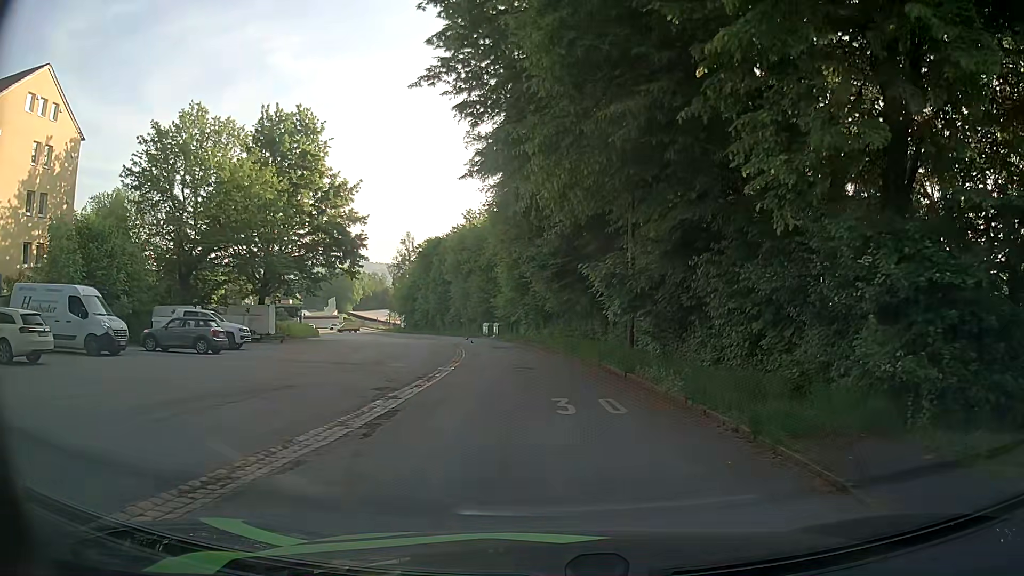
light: Day
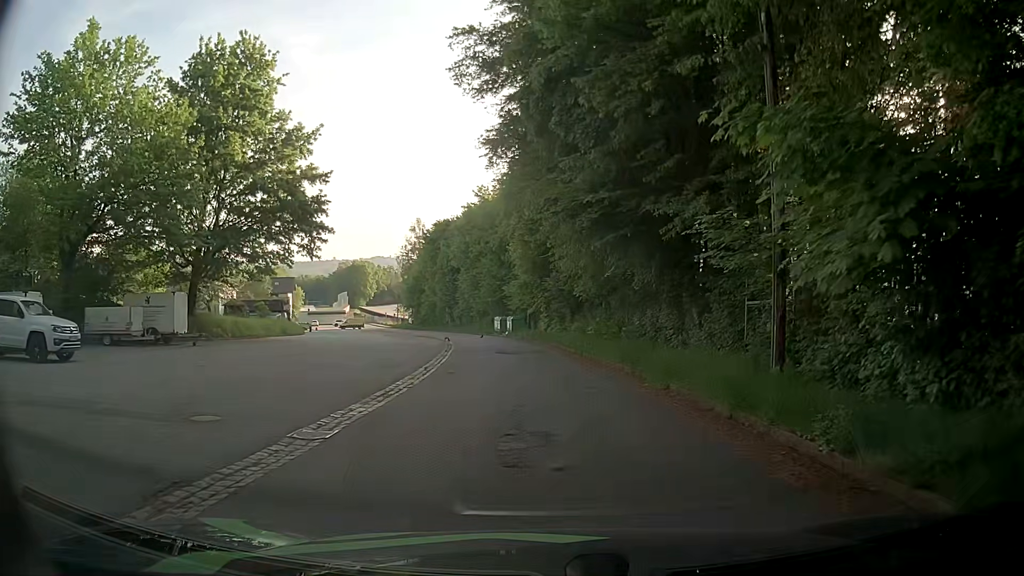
(-0.3, +15.2) m; -1°
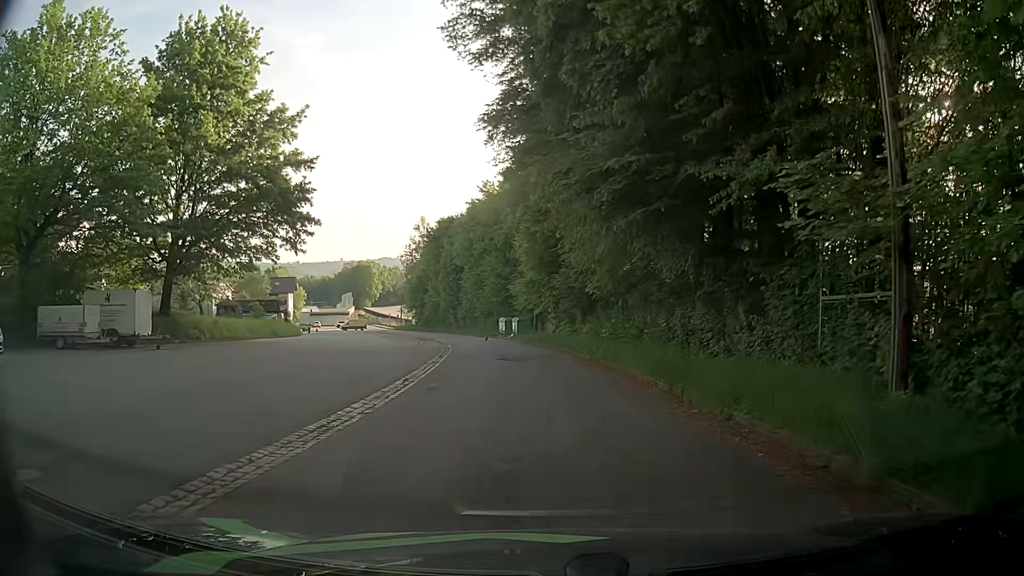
(0.0, +4.1) m; -1°
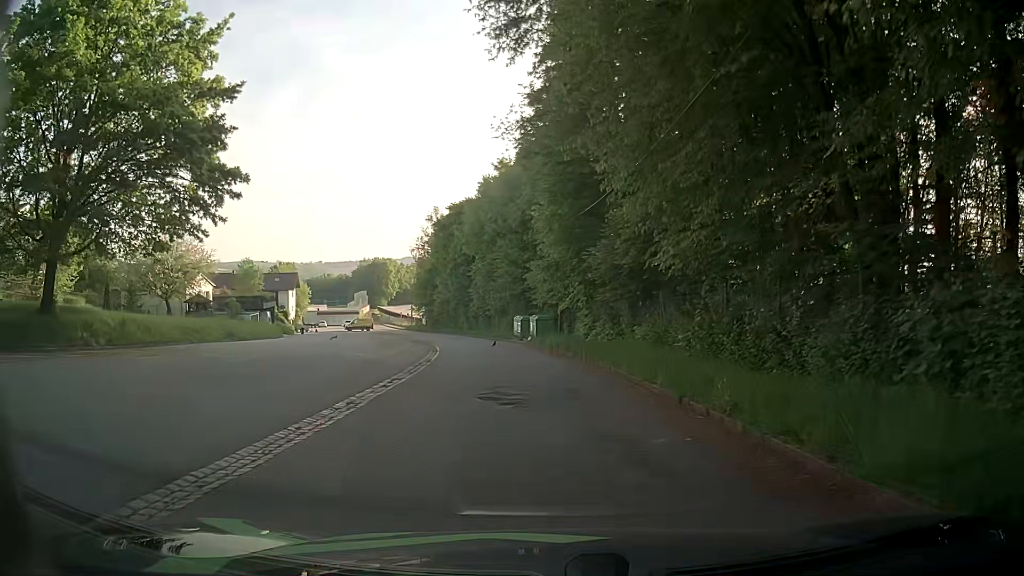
(-0.3, +12.7) m; -3°
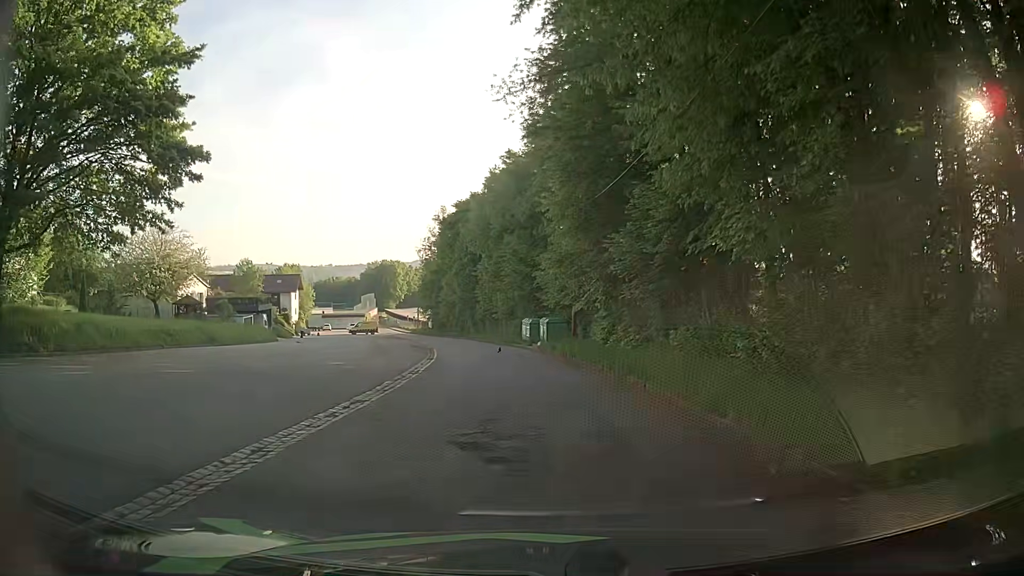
(0.0, +4.4) m; +1°
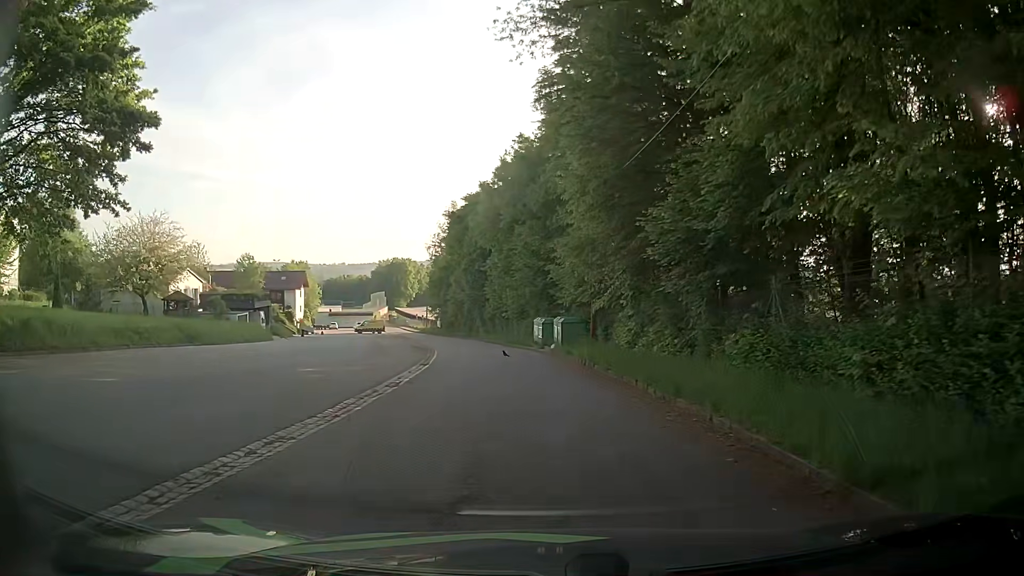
(-0.1, +4.4) m; -1°
